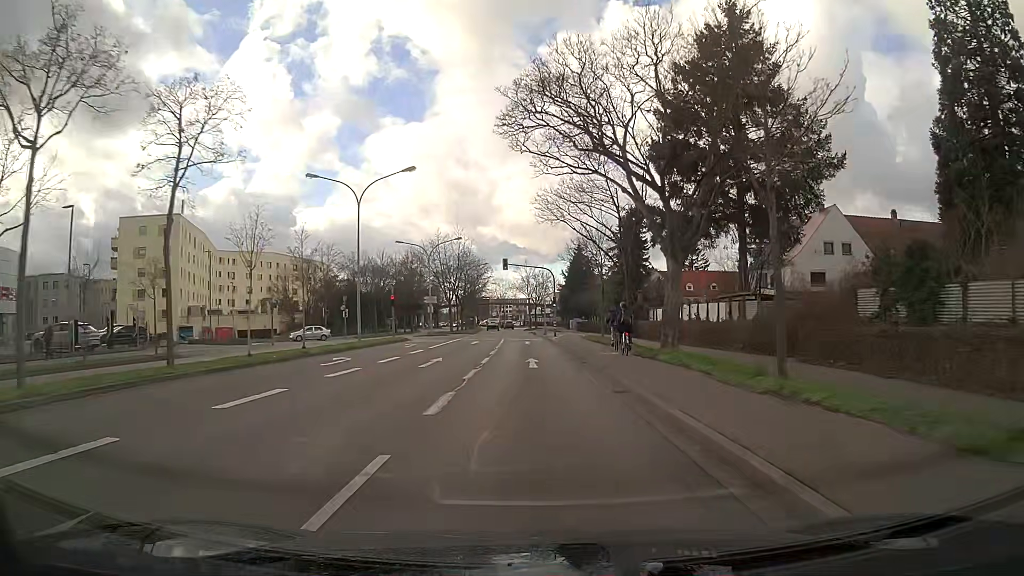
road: primary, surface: asphalt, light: Day
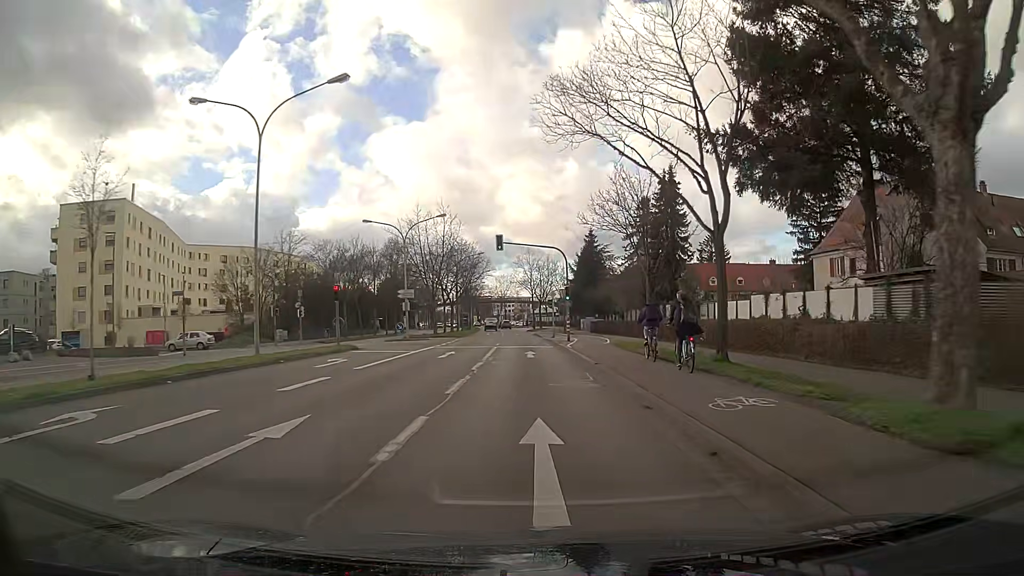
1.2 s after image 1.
(0.0, +15.2) m; 0°
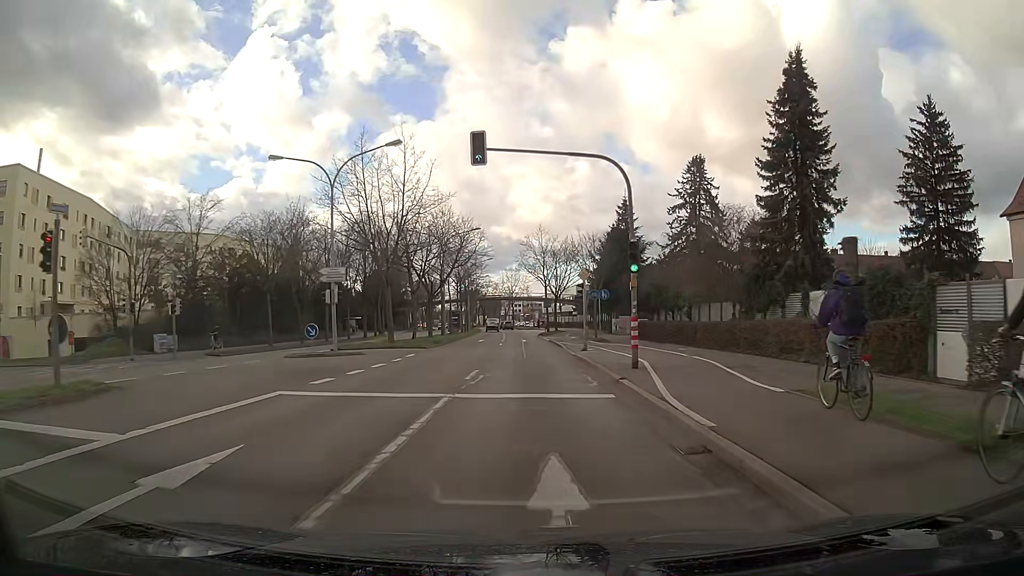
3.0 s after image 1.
(-0.2, +22.8) m; -1°
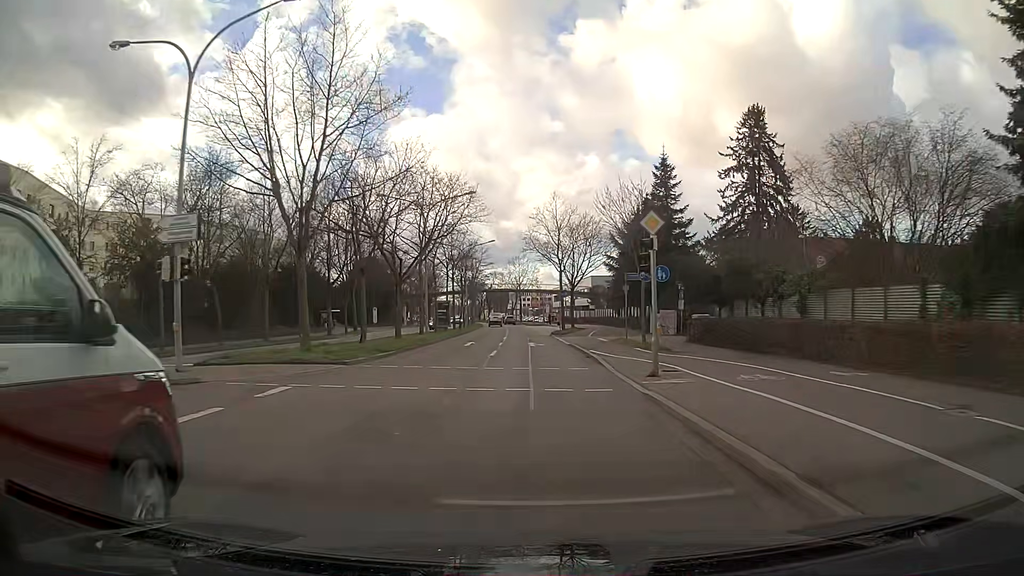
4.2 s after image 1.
(-0.1, +15.2) m; -1°
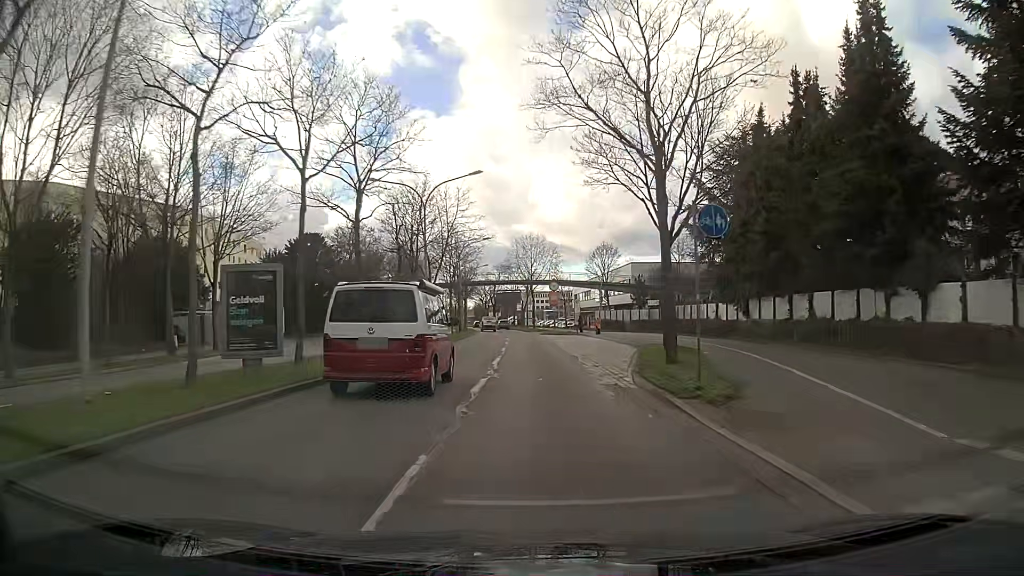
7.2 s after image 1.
(-0.5, +38.2) m; -1°
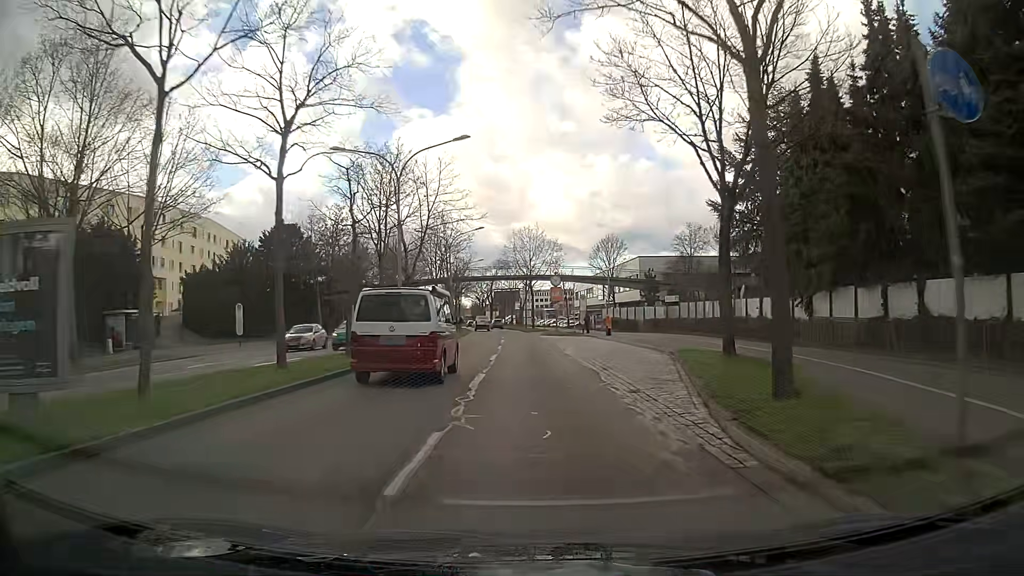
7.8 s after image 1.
(0.0, +7.7) m; 0°
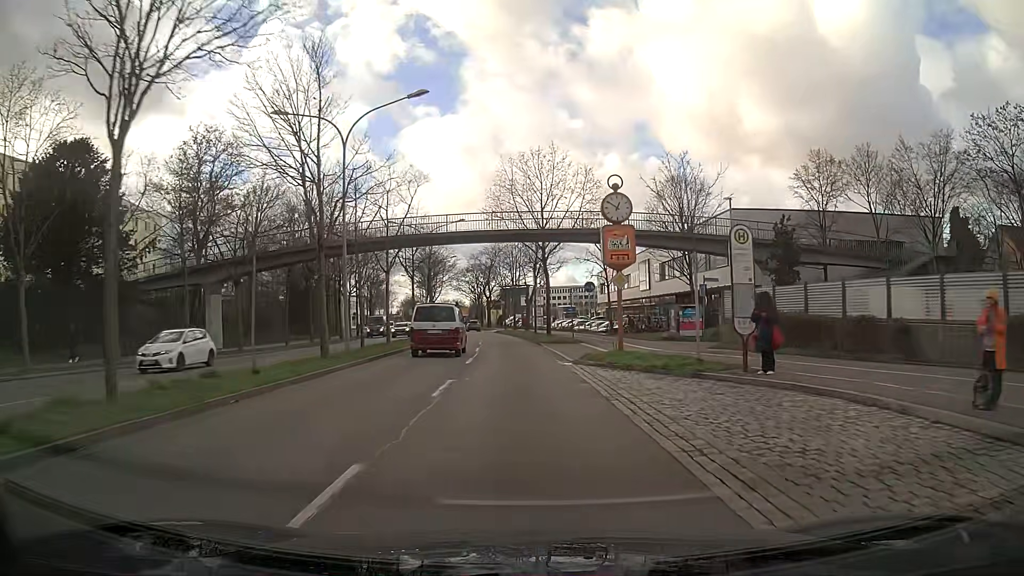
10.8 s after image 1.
(-0.2, +38.4) m; -1°
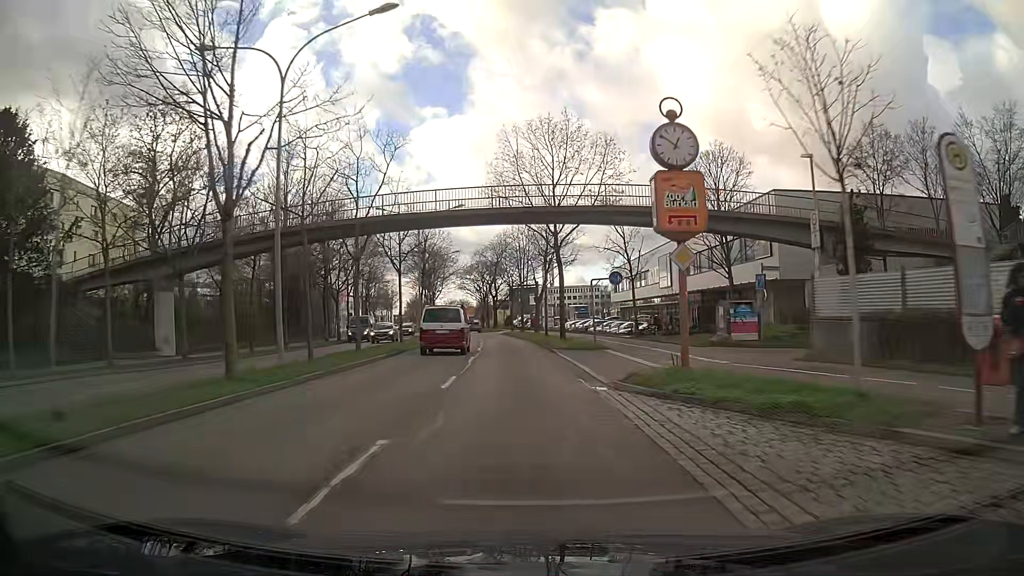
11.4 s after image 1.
(-0.1, +7.7) m; -1°
(0, +10) (0, +20) (-1, +30) (-1, +40) (-2, +50) (-3, +60) (-4, +70) (-5, +80) (-7, +90) (-8, +100) m
